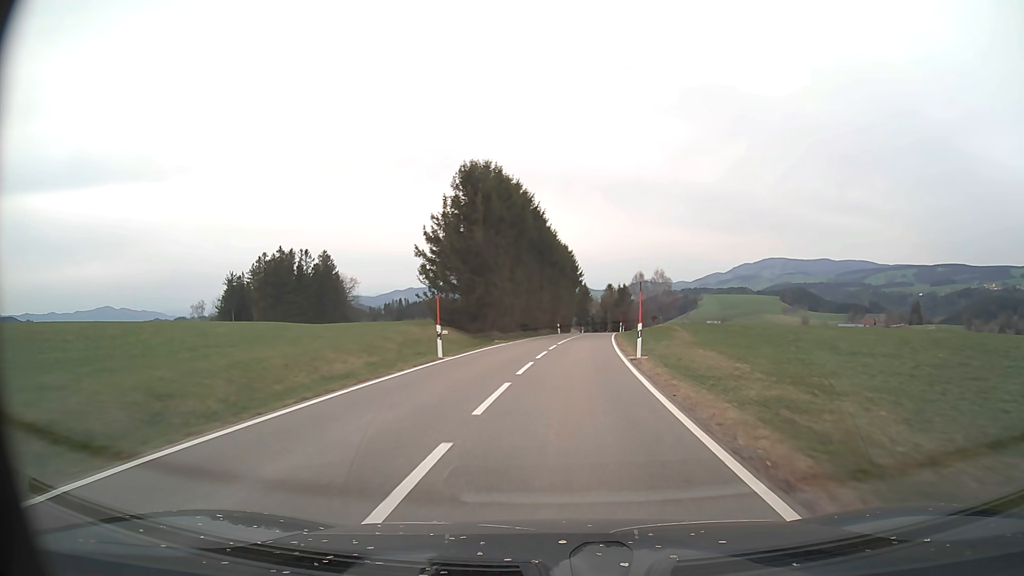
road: tertiary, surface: asphalt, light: Day
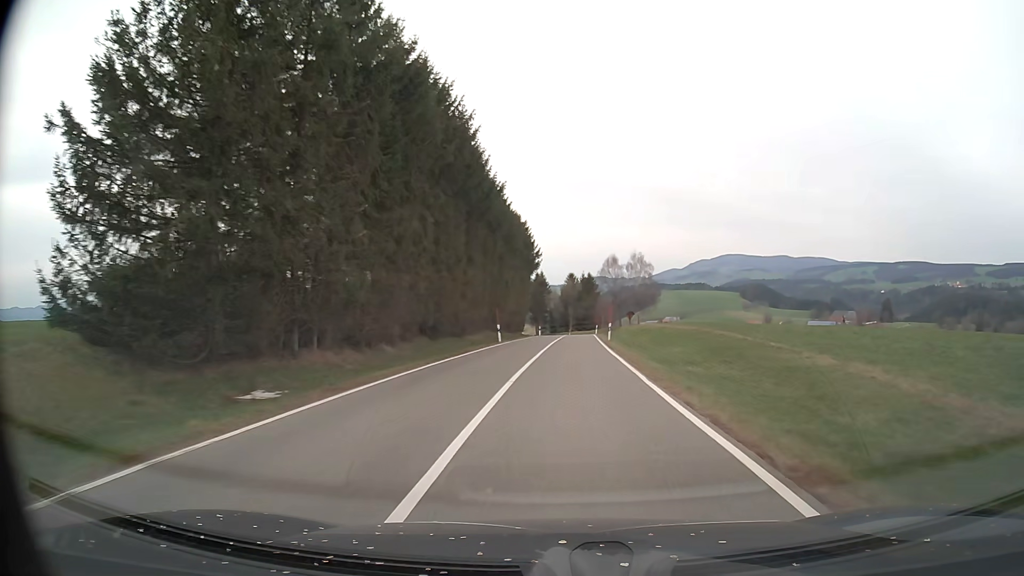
(+1.0, +31.2) m; +4°
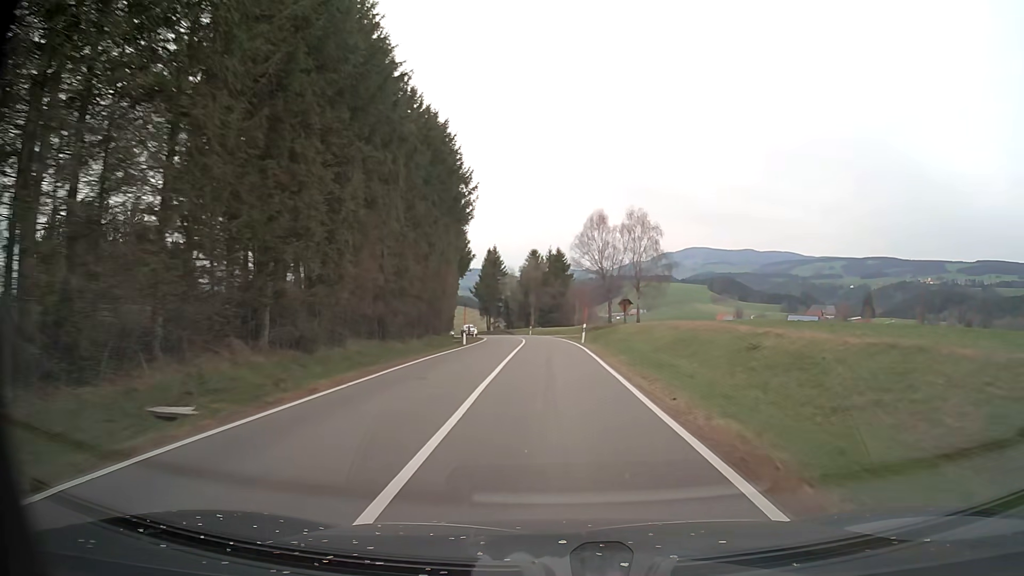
(+1.3, +41.6) m; +3°
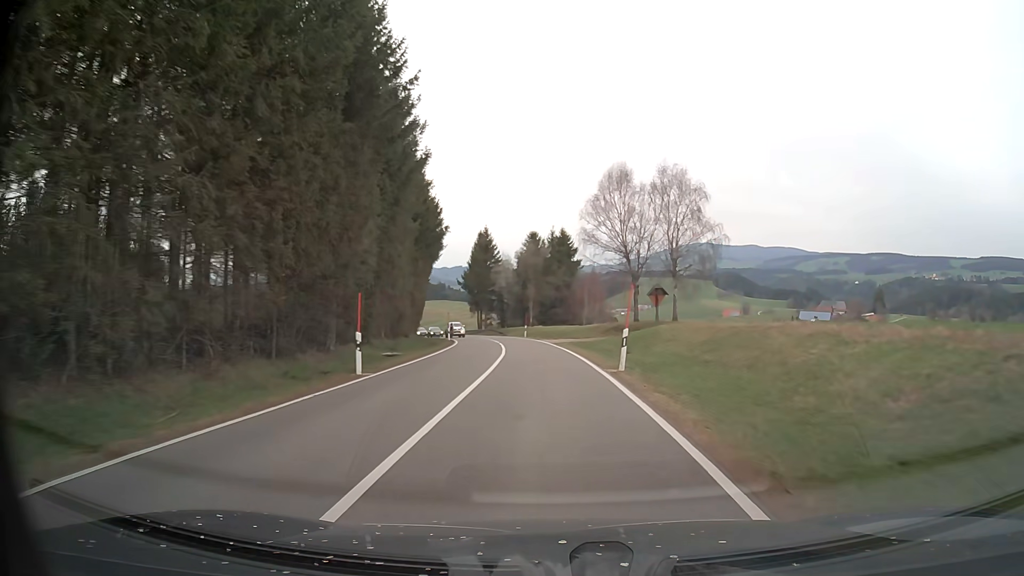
(0.0, +21.0) m; 0°
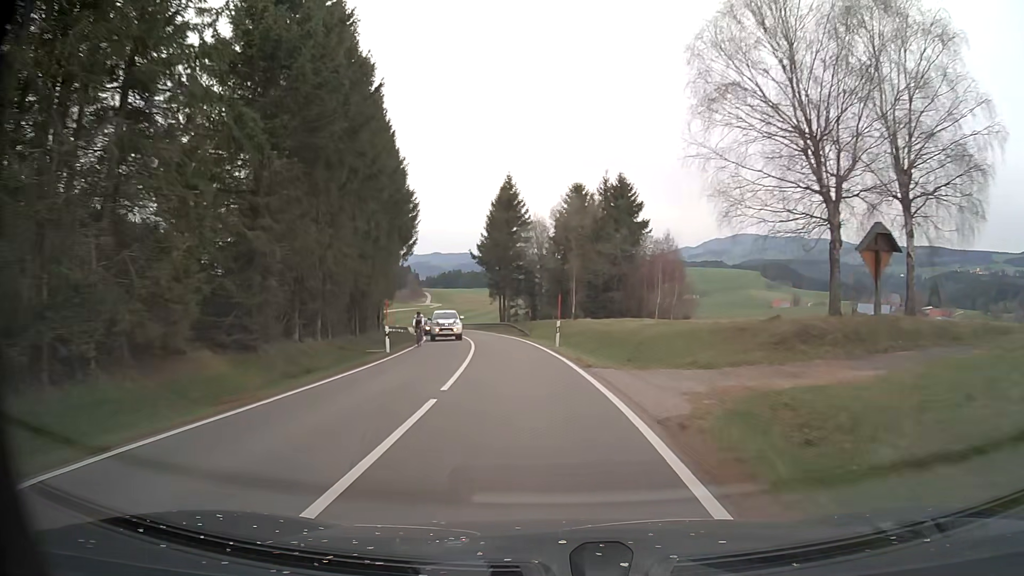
(-0.7, +32.0) m; -3°
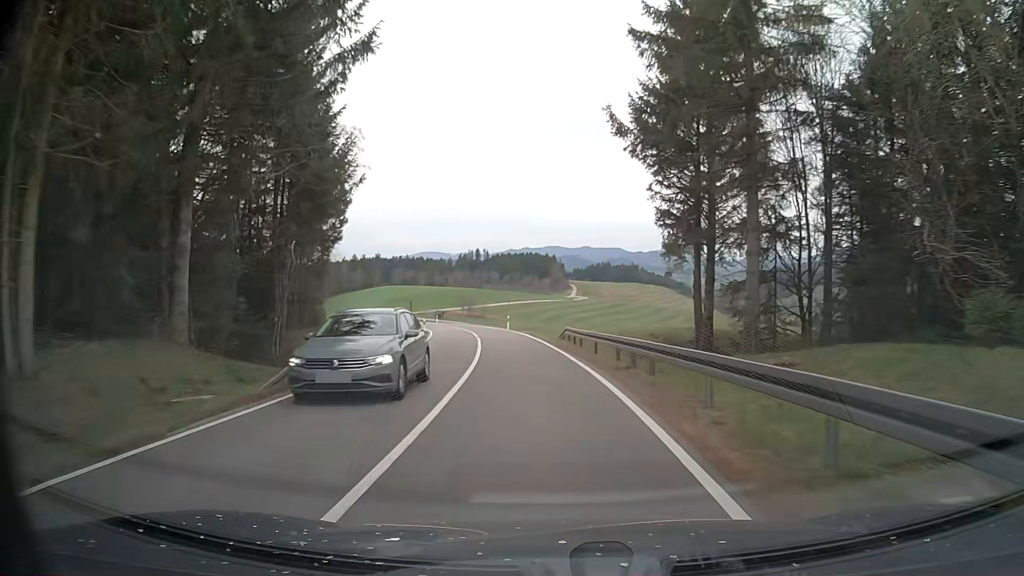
(-6.1, +52.8) m; -13°
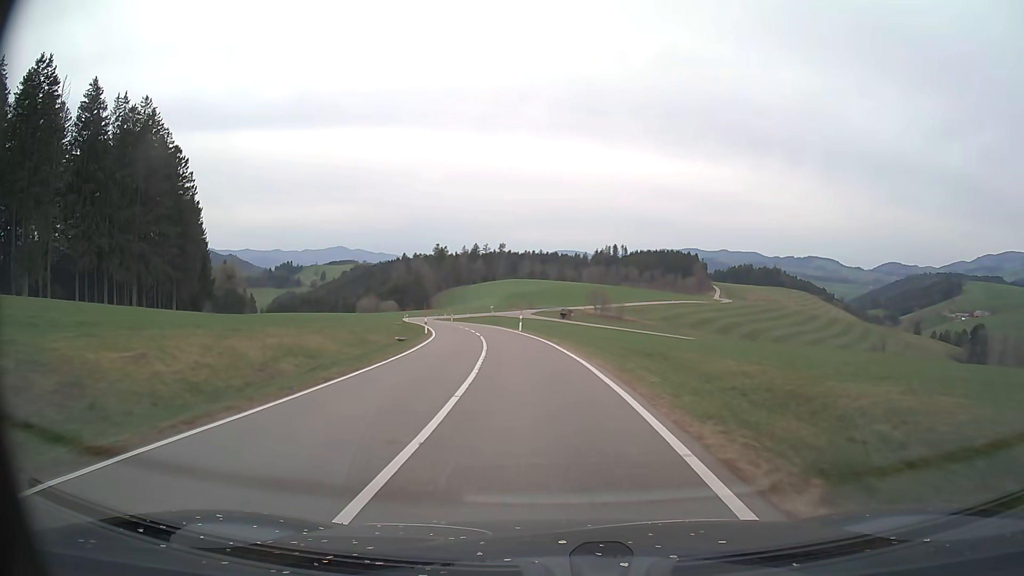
(-5.2, +52.0) m; -12°
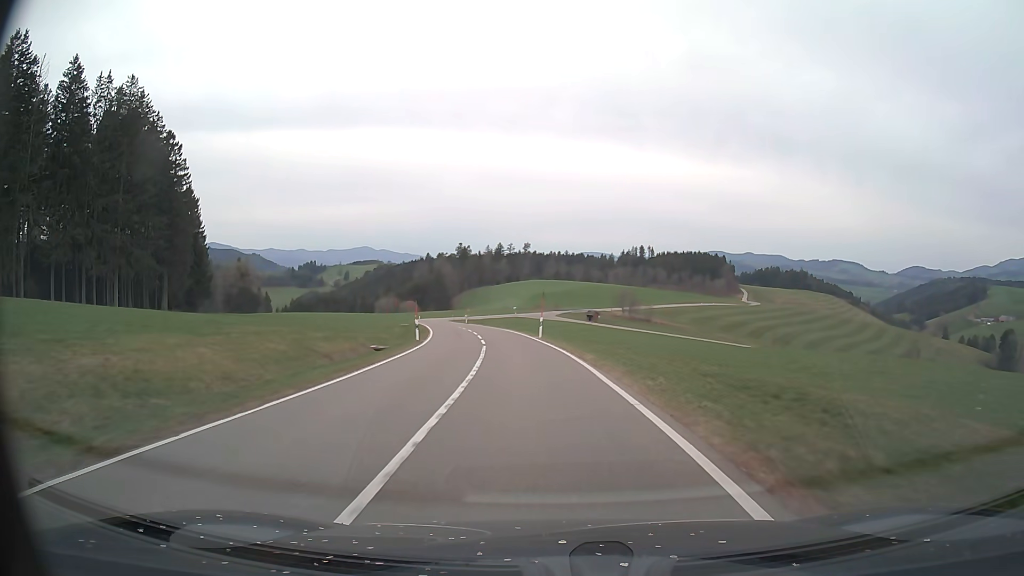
(-0.2, +10.6) m; -2°
(0, +10) (-1, +20) (-2, +30) (-3, +40) (-5, +50) (-7, +60) (-9, +69) (-11, +79) (-13, +89) (-16, +98) m
